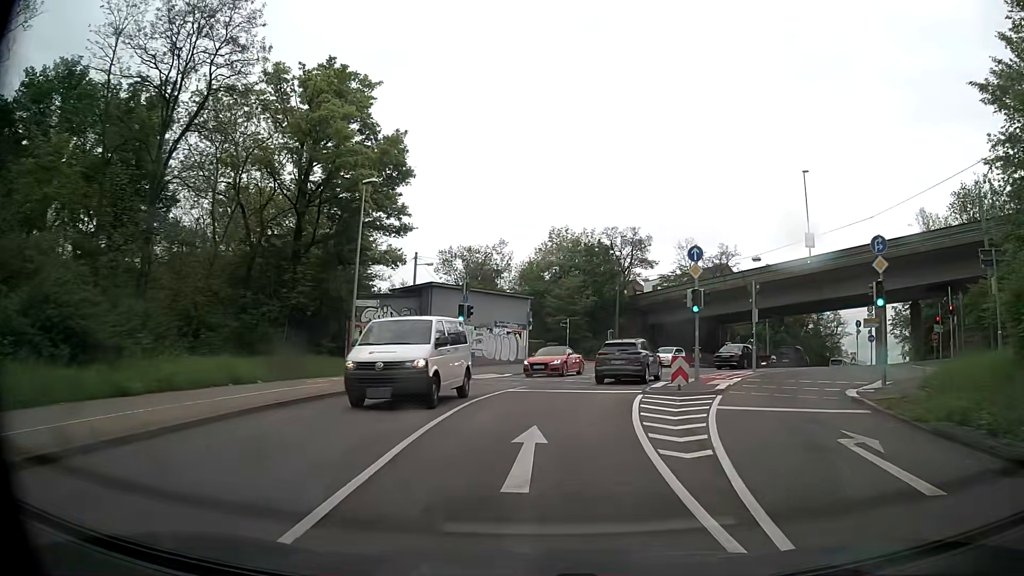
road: secondary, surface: asphalt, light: Day
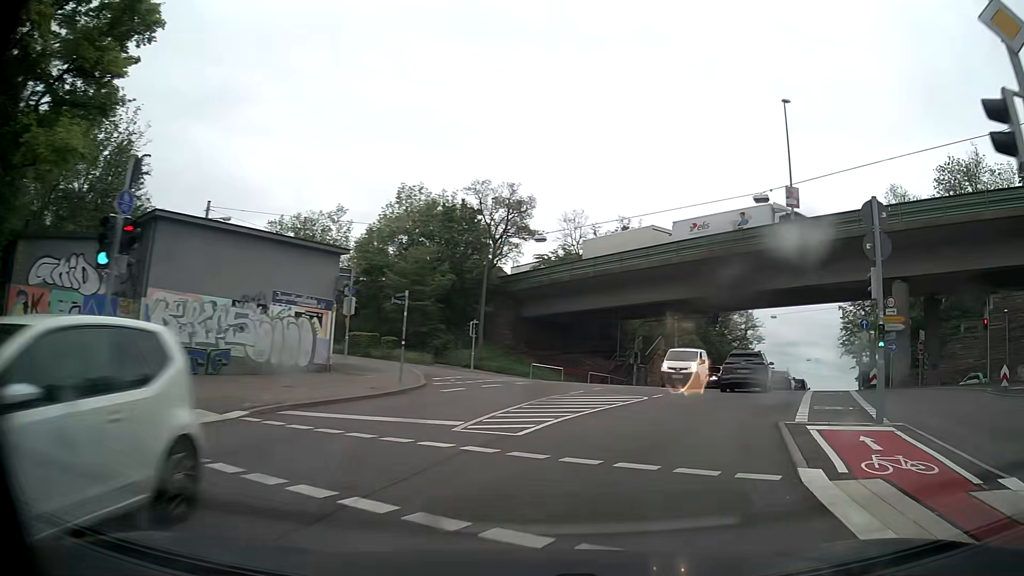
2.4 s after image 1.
(+1.1, +20.4) m; +12°
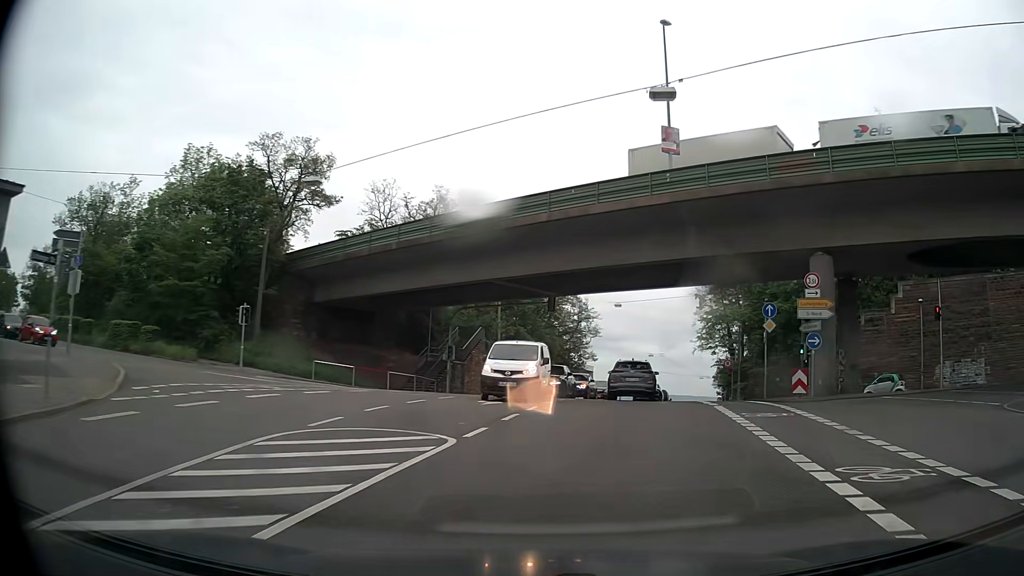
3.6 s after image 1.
(+1.5, +10.2) m; +15°
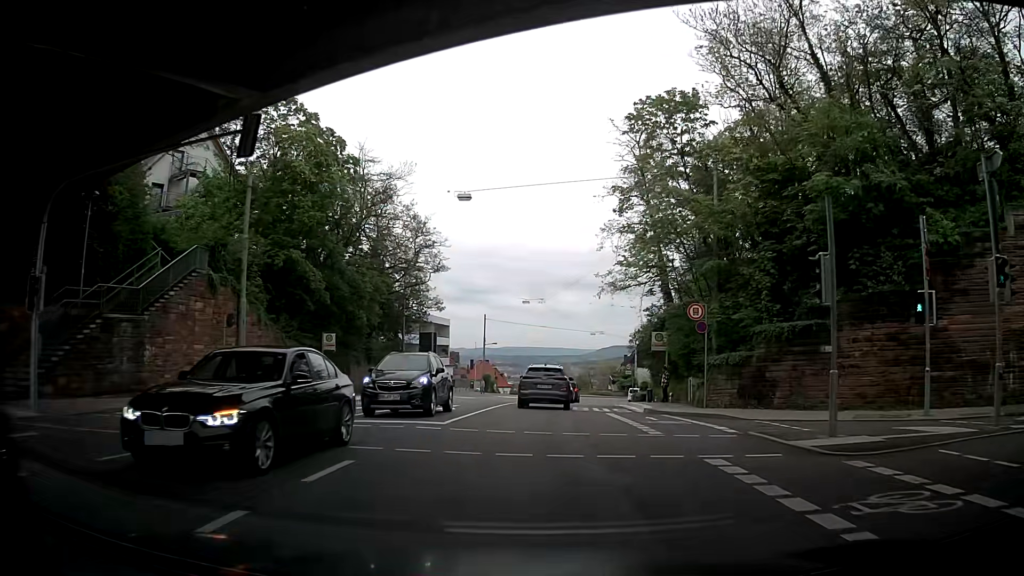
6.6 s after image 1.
(+4.0, +27.1) m; +10°
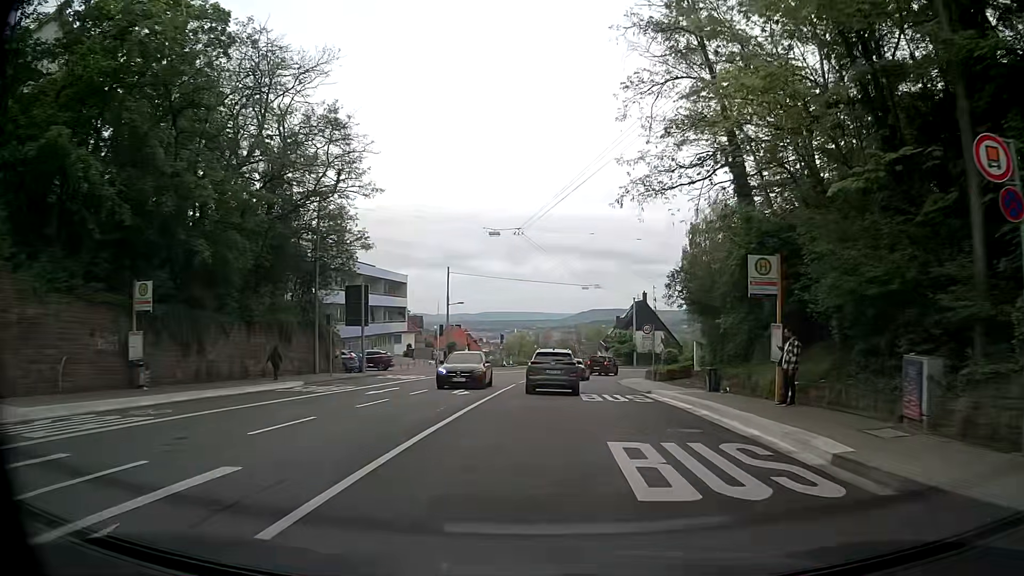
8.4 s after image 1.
(+0.4, +17.9) m; +3°
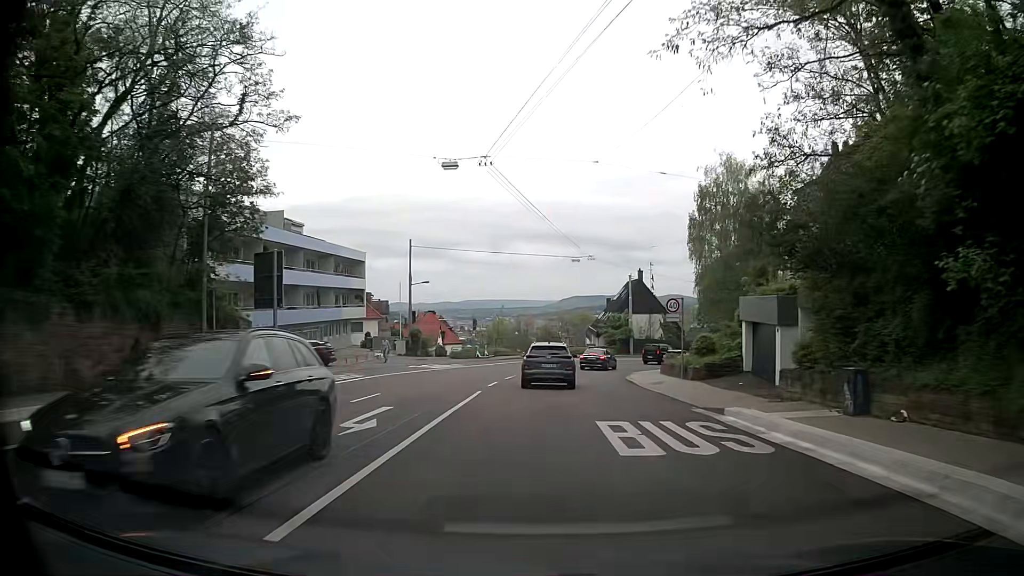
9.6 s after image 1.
(0.0, +11.7) m; +2°
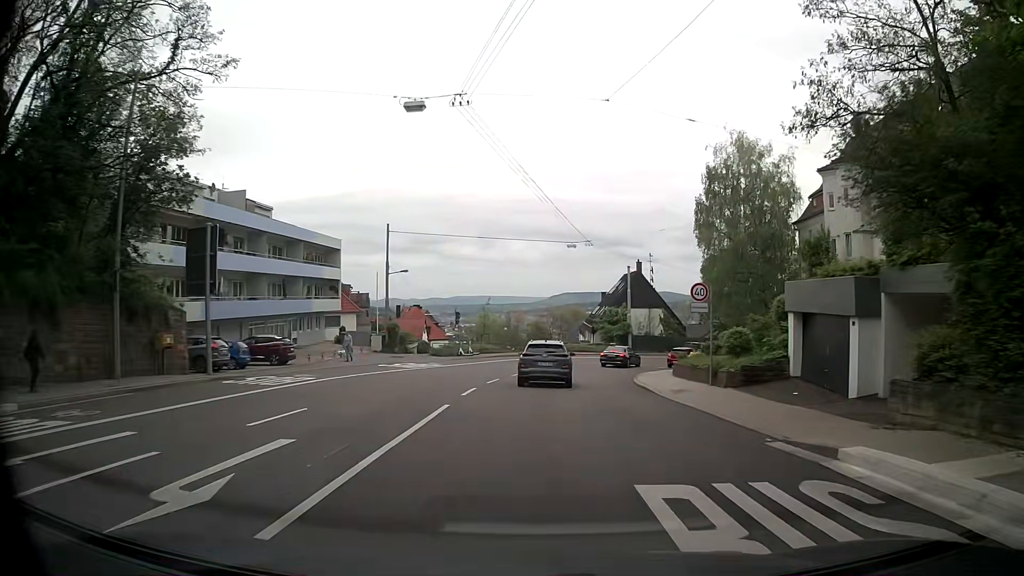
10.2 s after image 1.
(0.0, +5.8) m; 0°
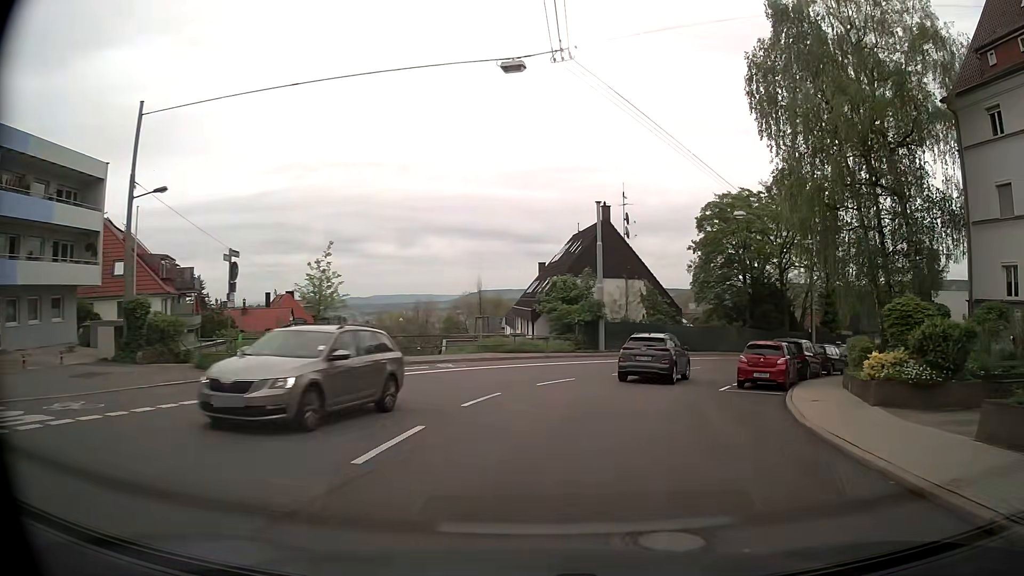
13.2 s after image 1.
(+1.1, +29.0) m; +7°
(+1, +10) (+3, +20) (+7, +29) (+14, +36) (+21, +42) (+30, +47) (+40, +49) (+50, +50) (+60, +50) (+70, +51) m
